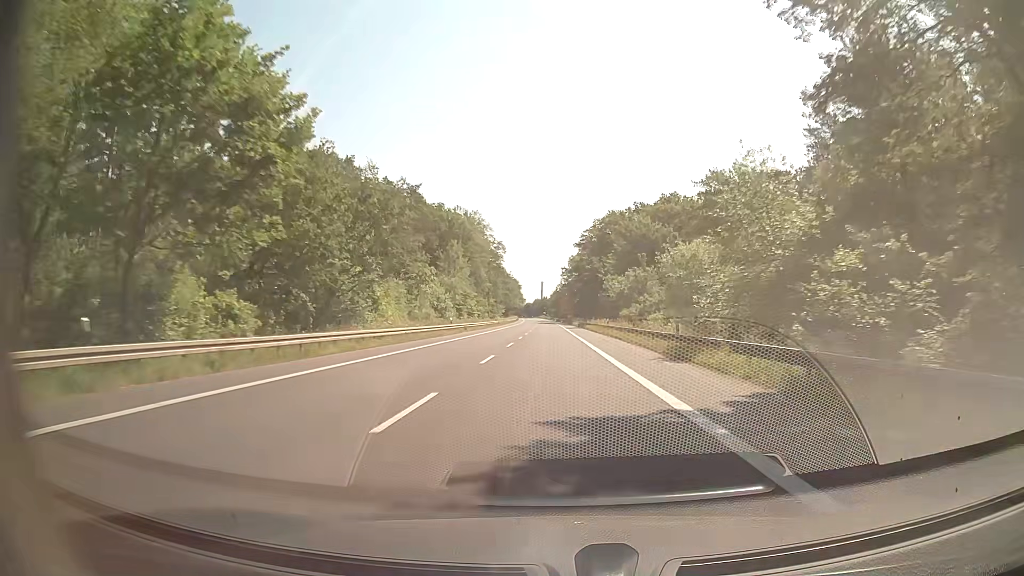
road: secondary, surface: asphalt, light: Day
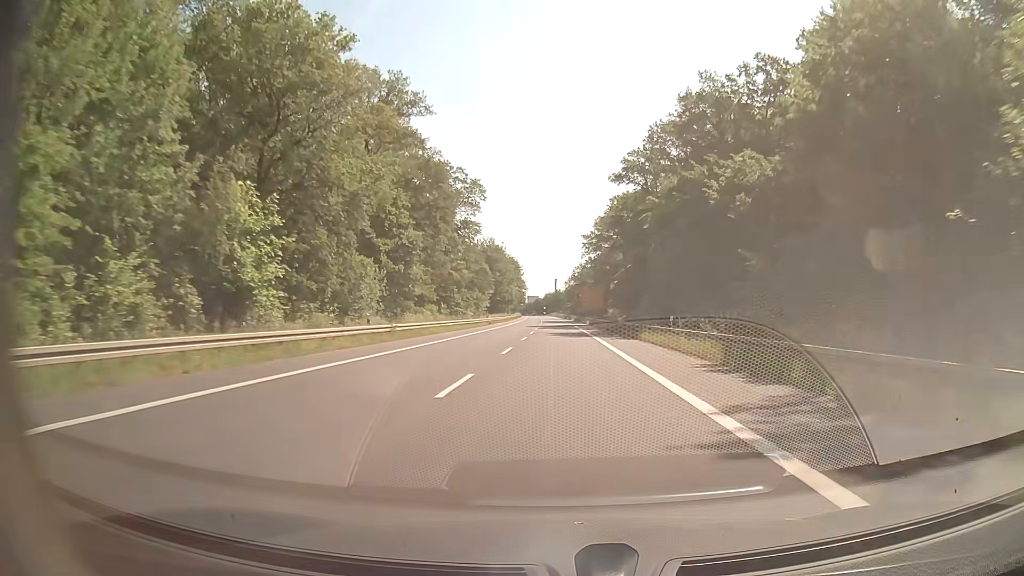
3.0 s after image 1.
(-1.1, +81.0) m; -1°
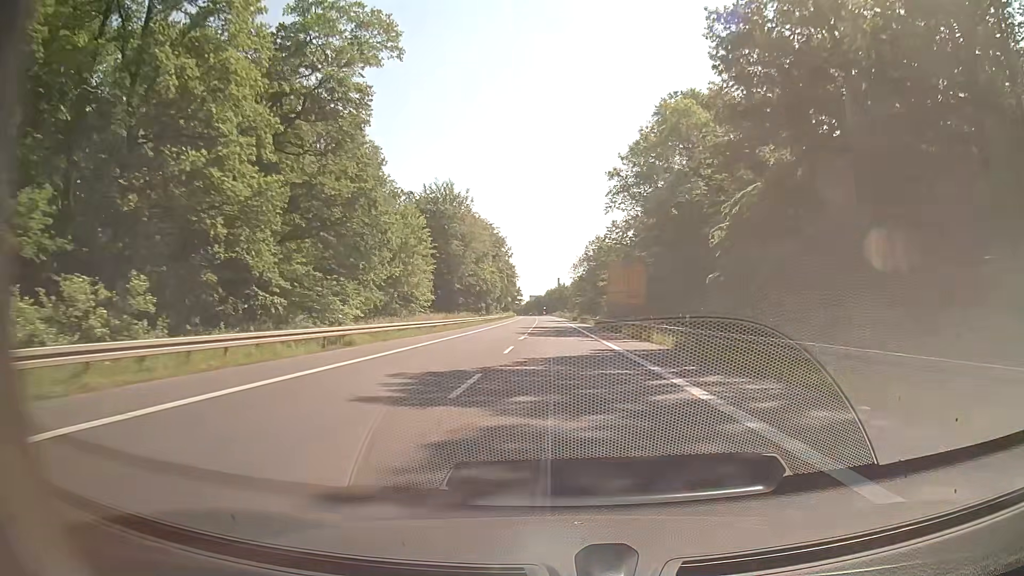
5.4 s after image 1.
(-0.2, +59.8) m; 0°
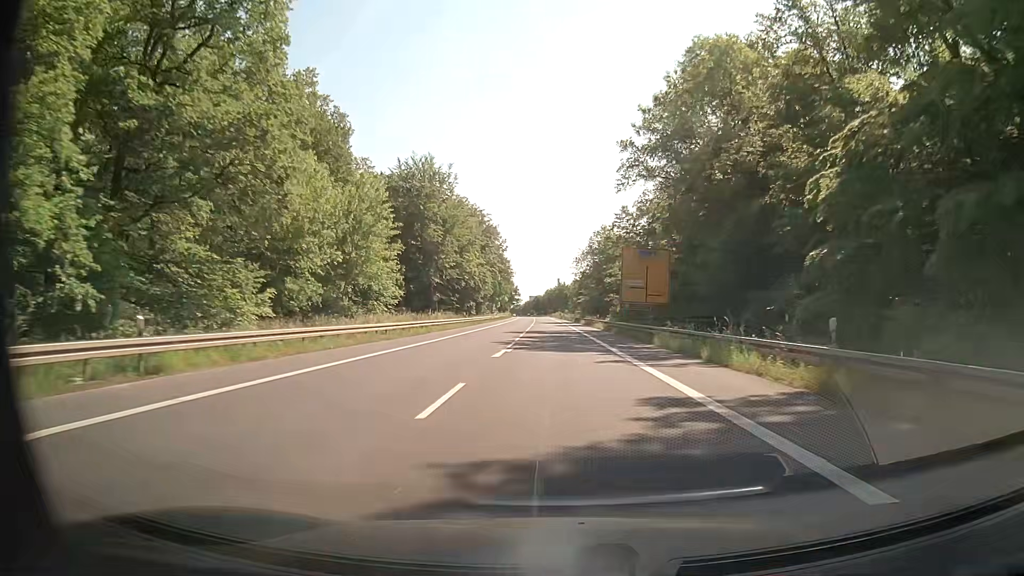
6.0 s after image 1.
(-0.1, +13.9) m; 0°
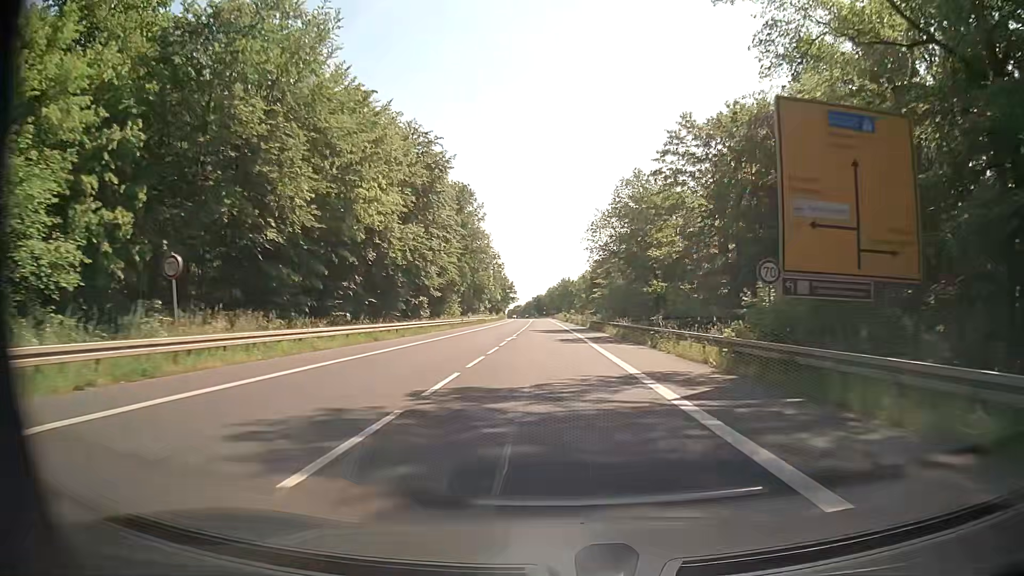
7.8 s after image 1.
(0.0, +39.3) m; 0°
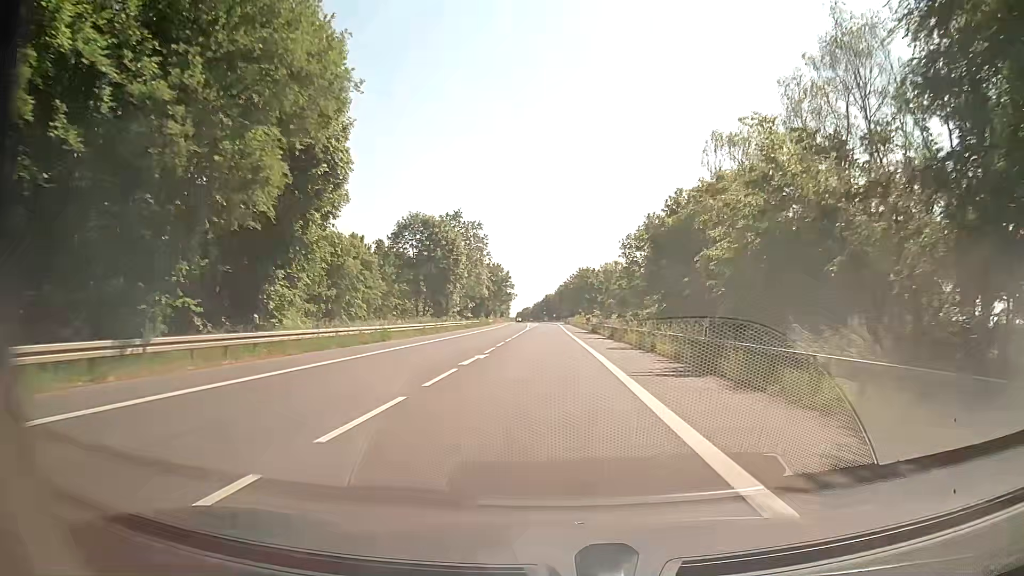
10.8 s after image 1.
(-0.3, +57.4) m; -1°
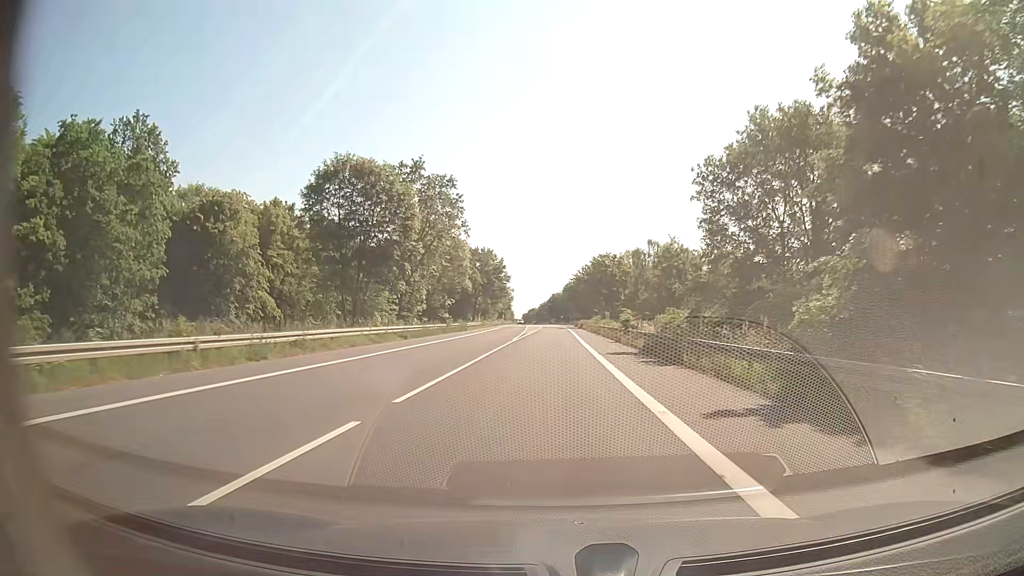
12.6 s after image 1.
(-0.1, +32.7) m; -1°
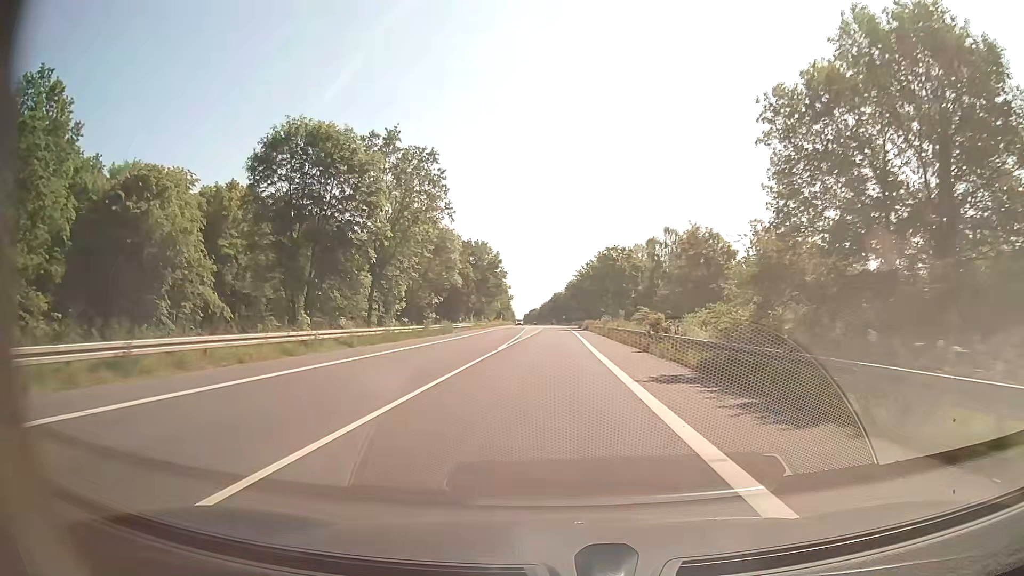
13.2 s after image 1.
(0.0, +11.0) m; 0°
(0, +10) (0, +20) (0, +30) (0, +40) (0, +50) (0, +60) (0, +70) (0, +80) (0, +90) (0, +100) m
